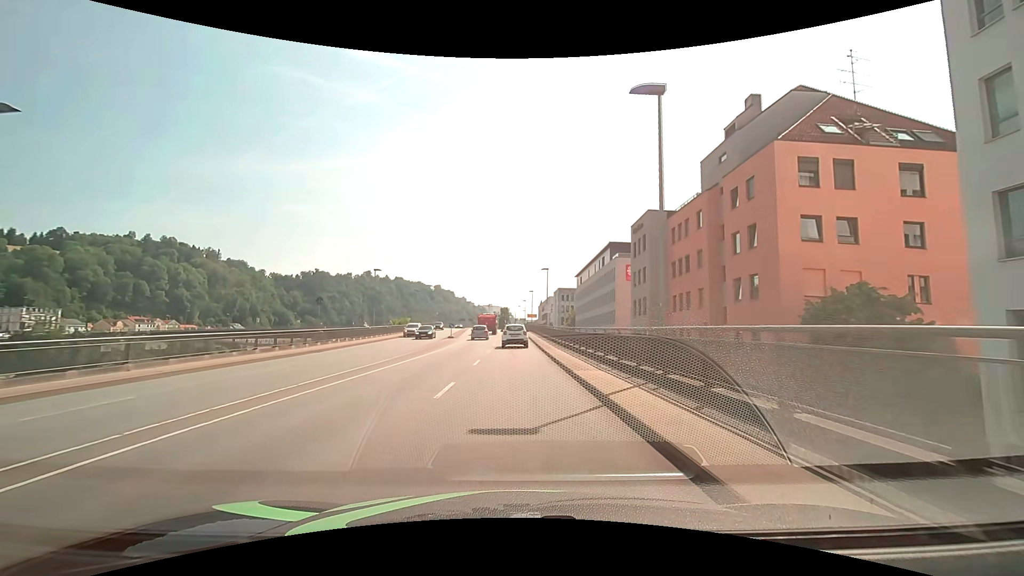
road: primary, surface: asphalt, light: Day
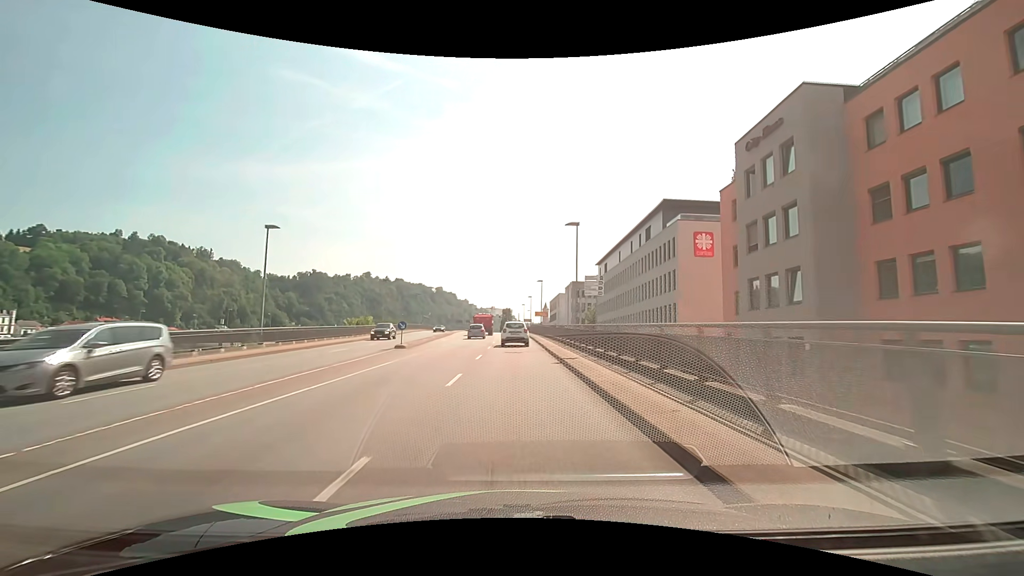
(-0.2, +25.6) m; 0°
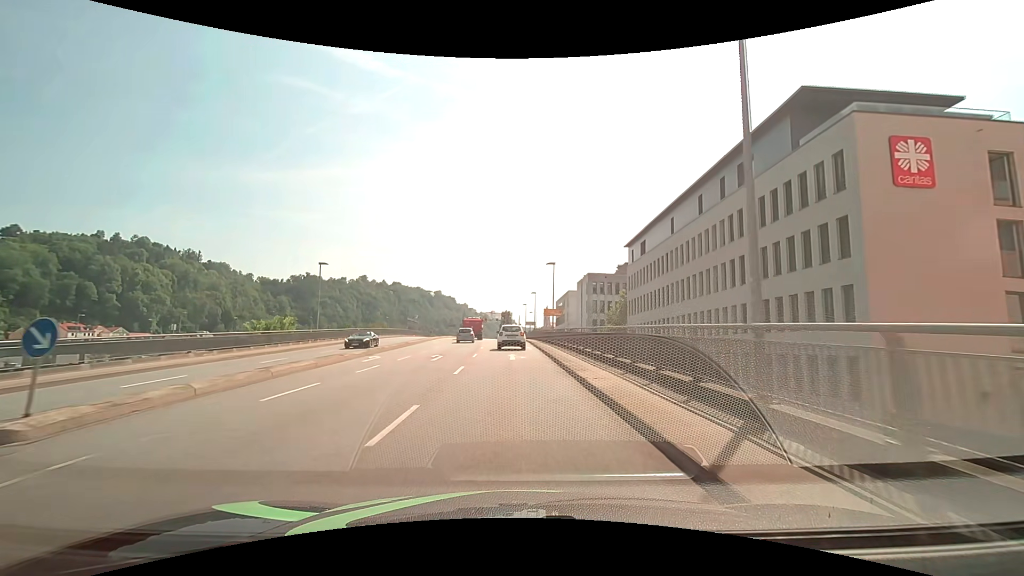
(0.0, +23.4) m; 0°
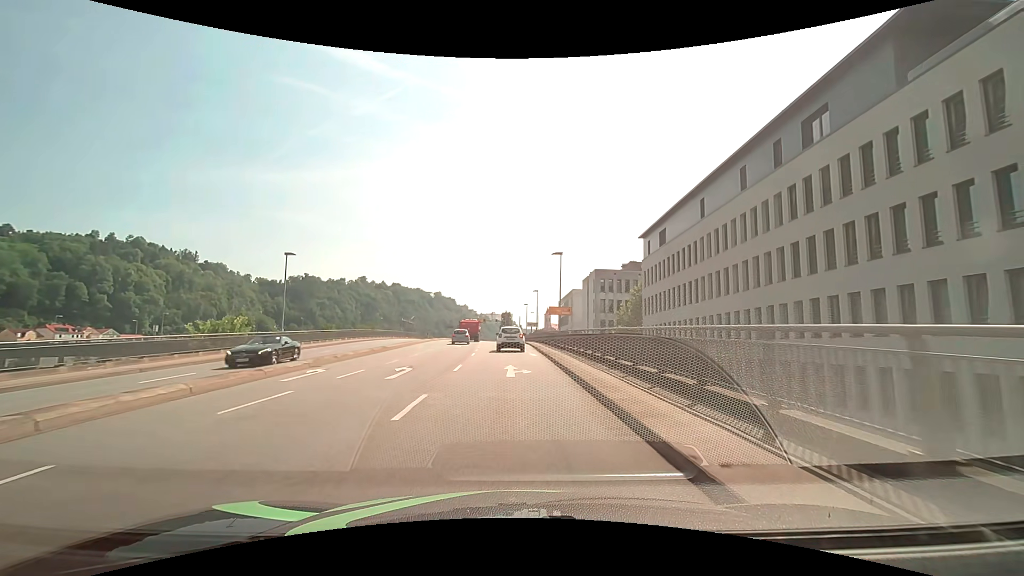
(0.0, +7.3) m; 0°
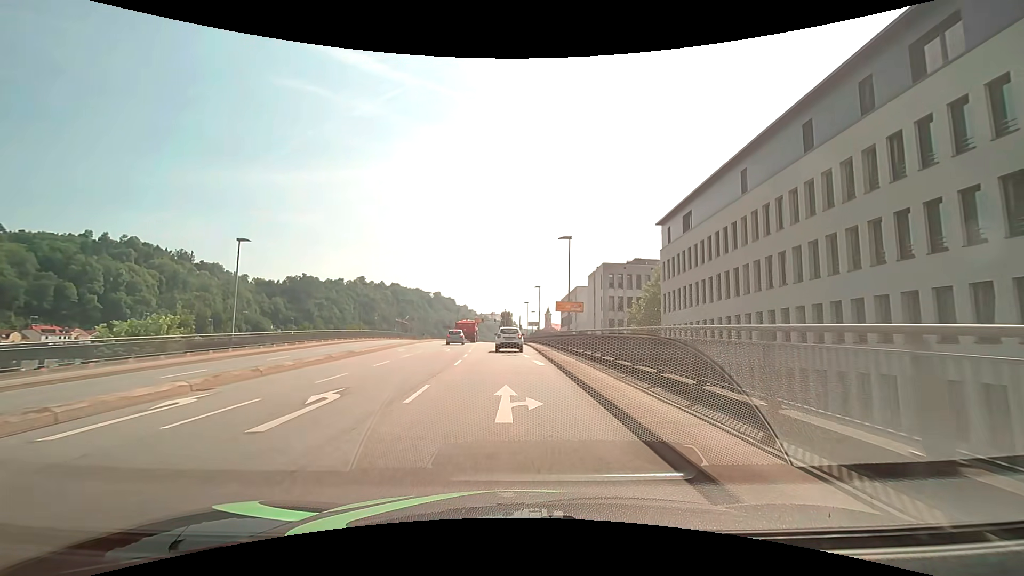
(0.0, +7.1) m; 0°
